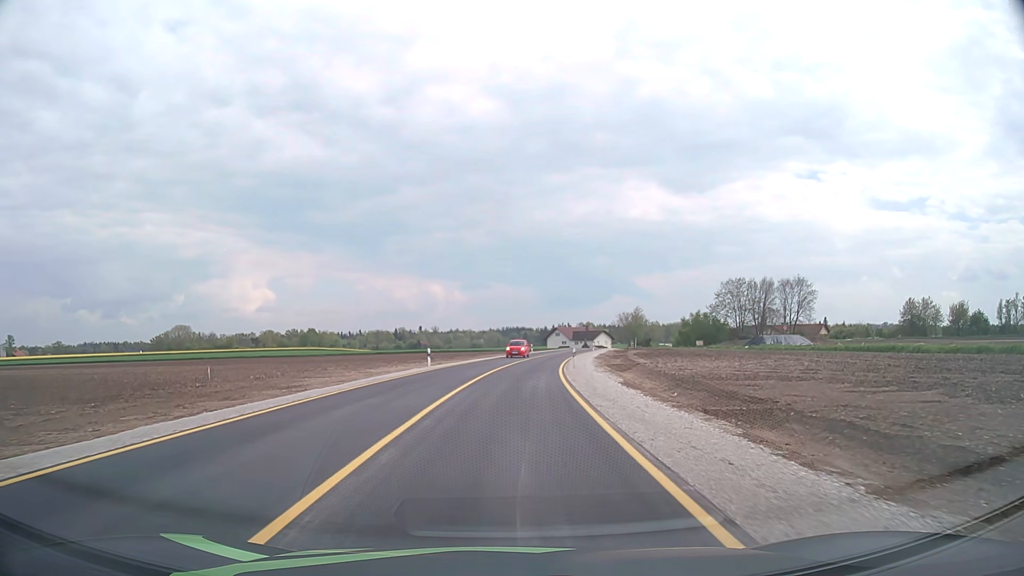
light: Day
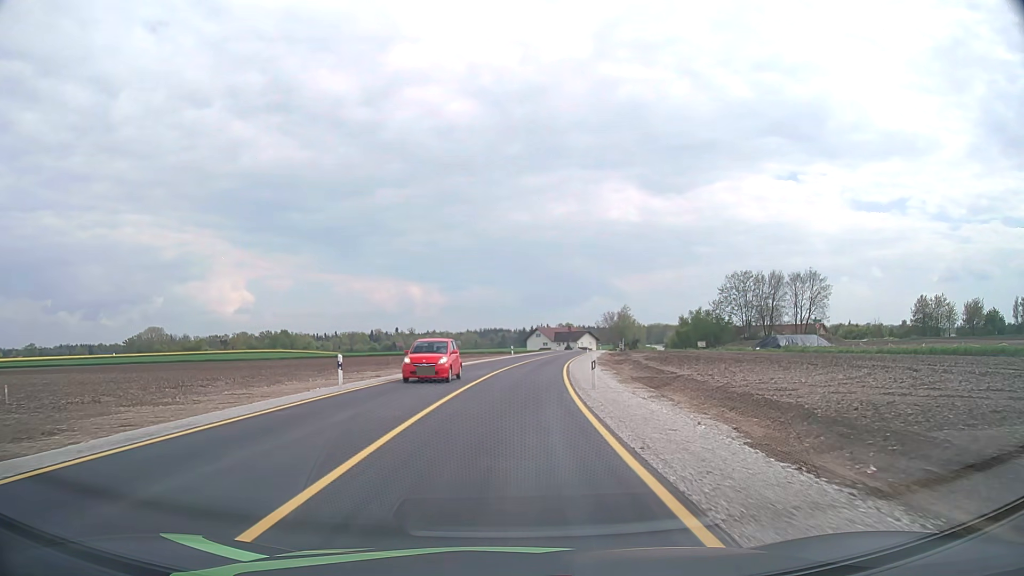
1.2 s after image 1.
(+0.3, +15.5) m; +2°
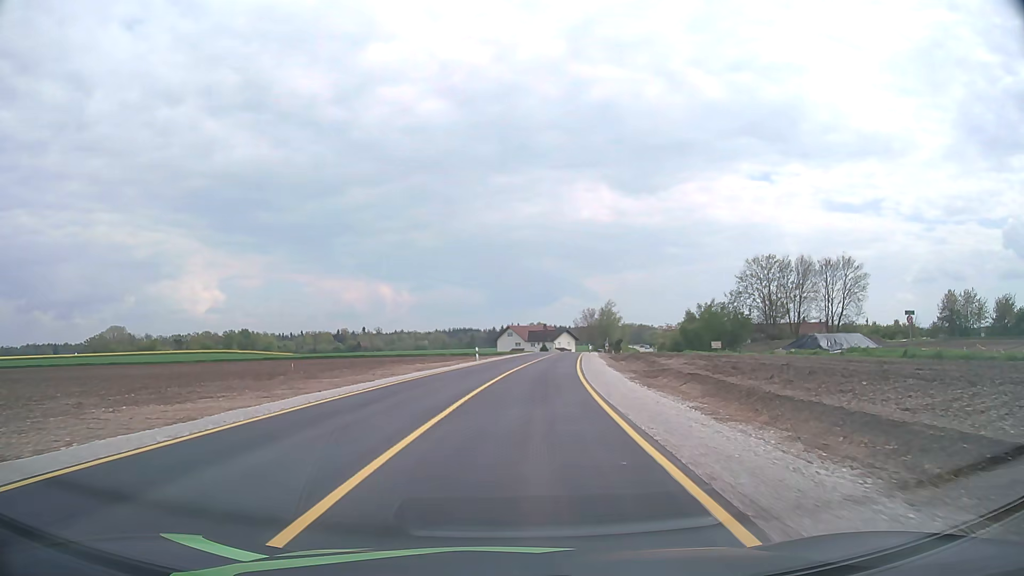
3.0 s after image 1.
(+0.5, +23.4) m; +2°
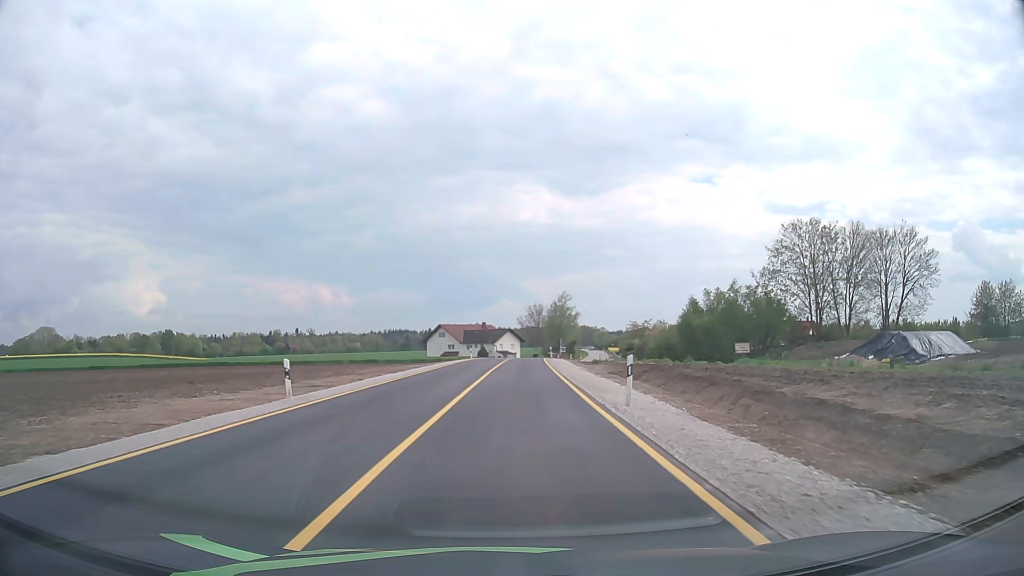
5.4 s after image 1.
(+1.5, +31.6) m; +5°
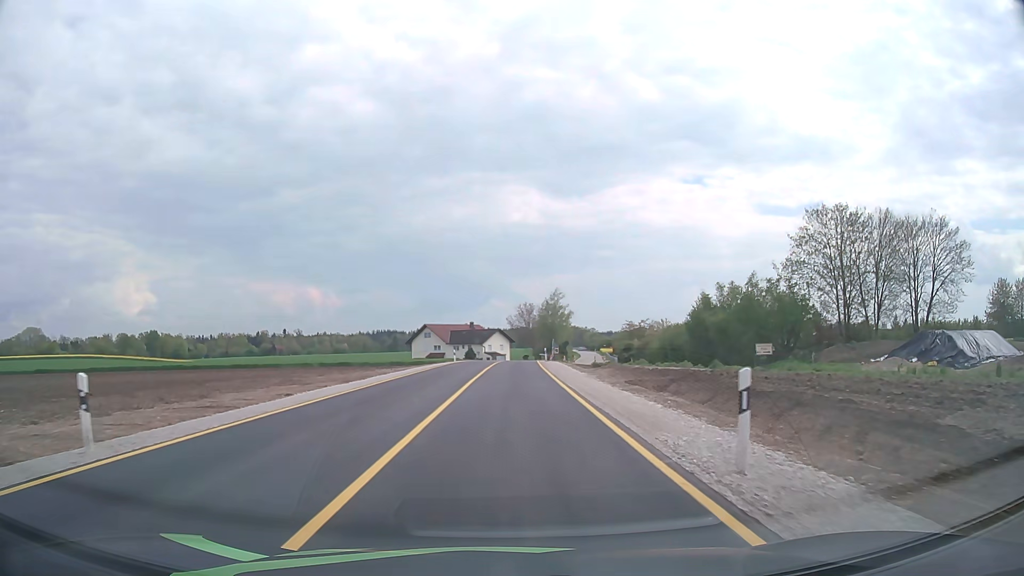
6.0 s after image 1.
(+0.1, +8.0) m; +1°
